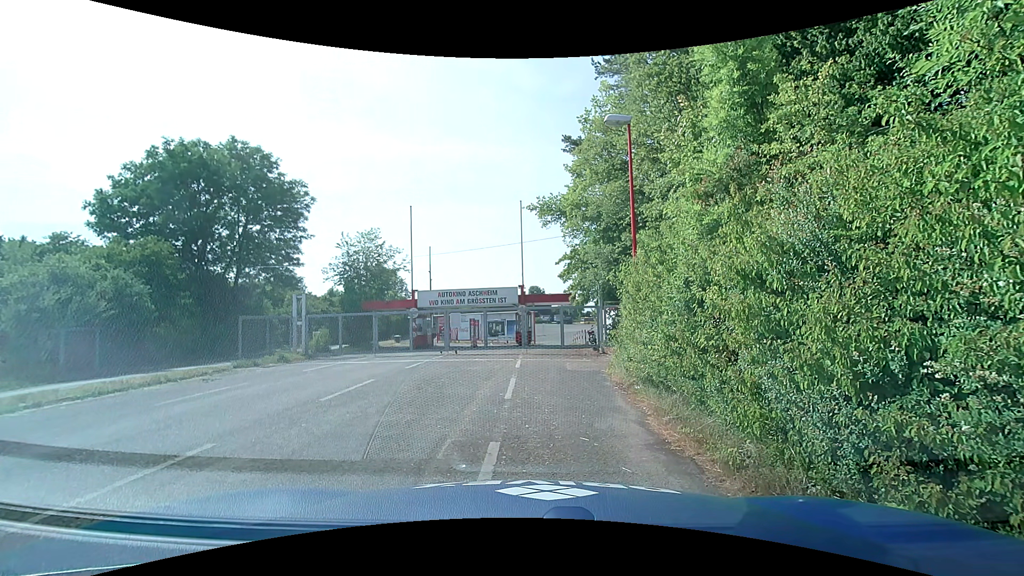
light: Day
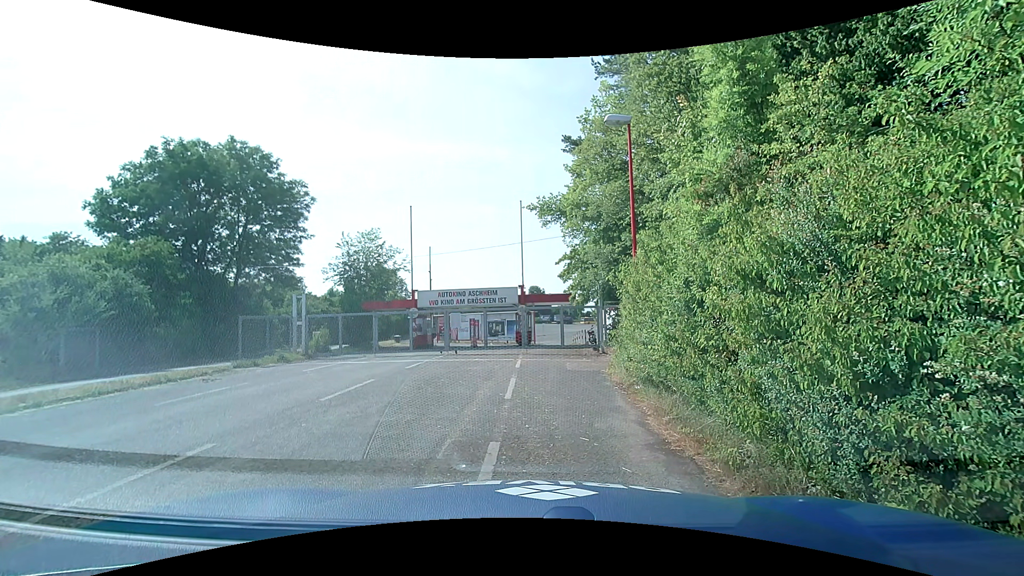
(0.0, 0.0) m; 0°
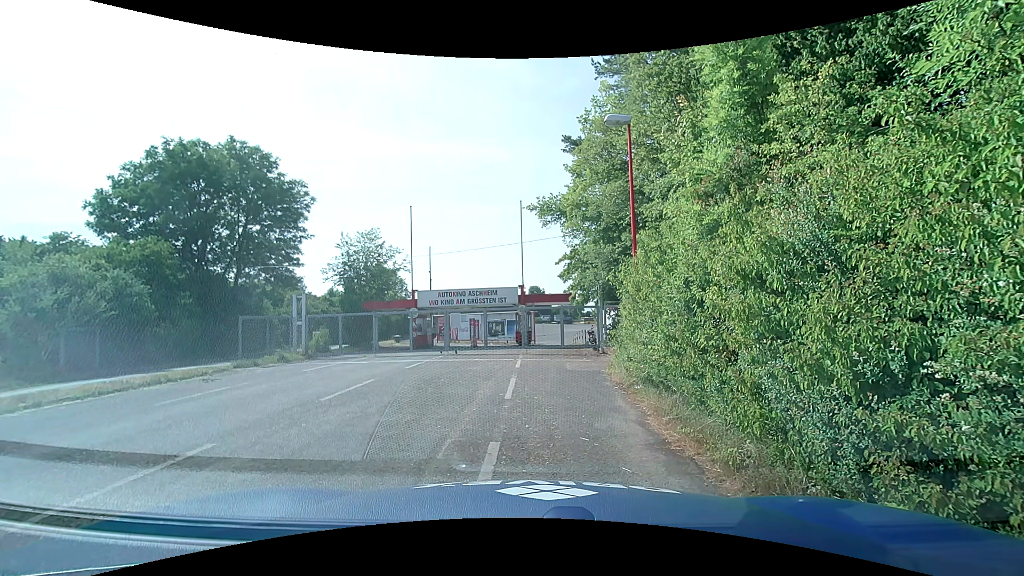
(0.0, 0.0) m; 0°
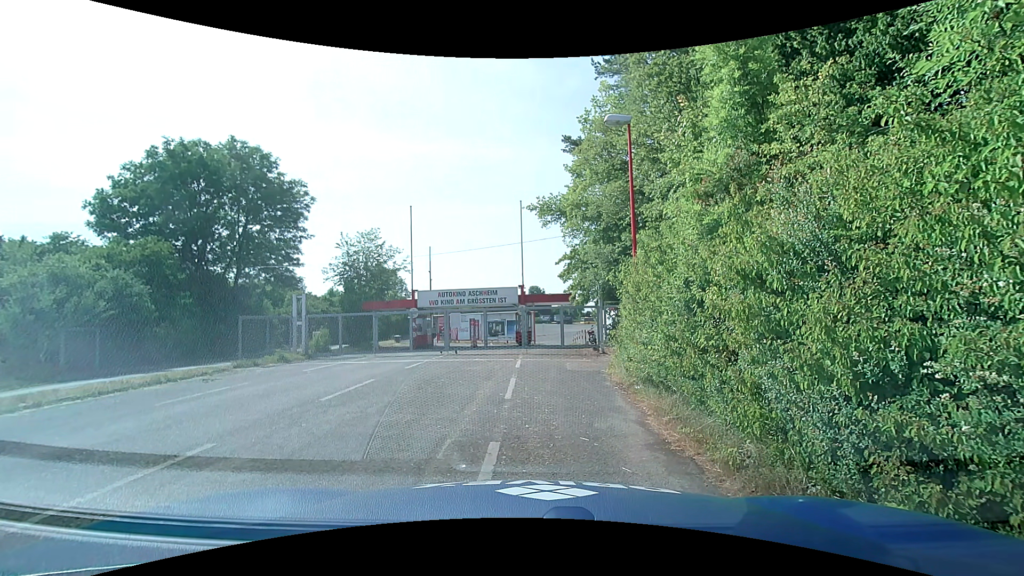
(0.0, 0.0) m; 0°
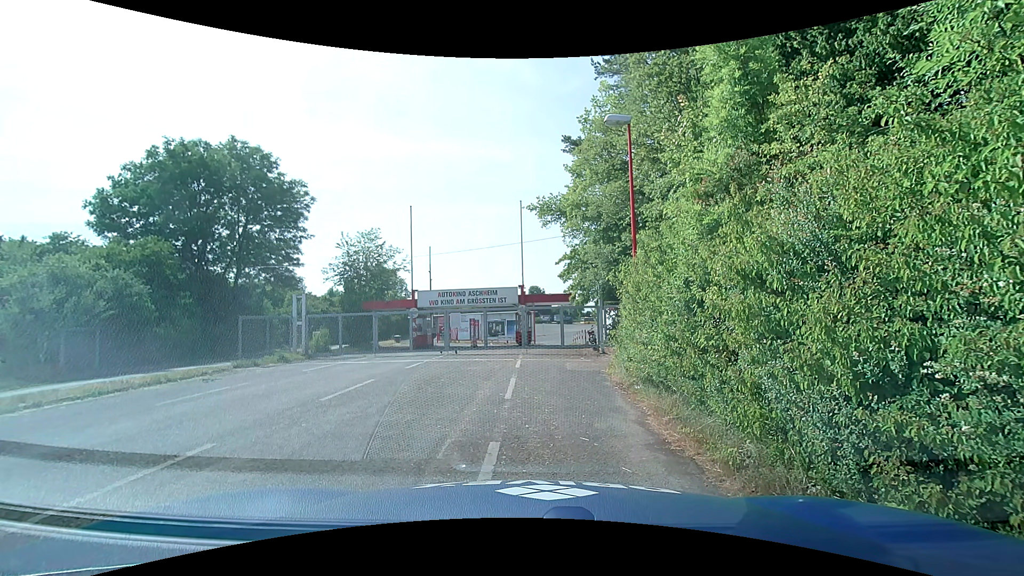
(0.0, 0.0) m; 0°
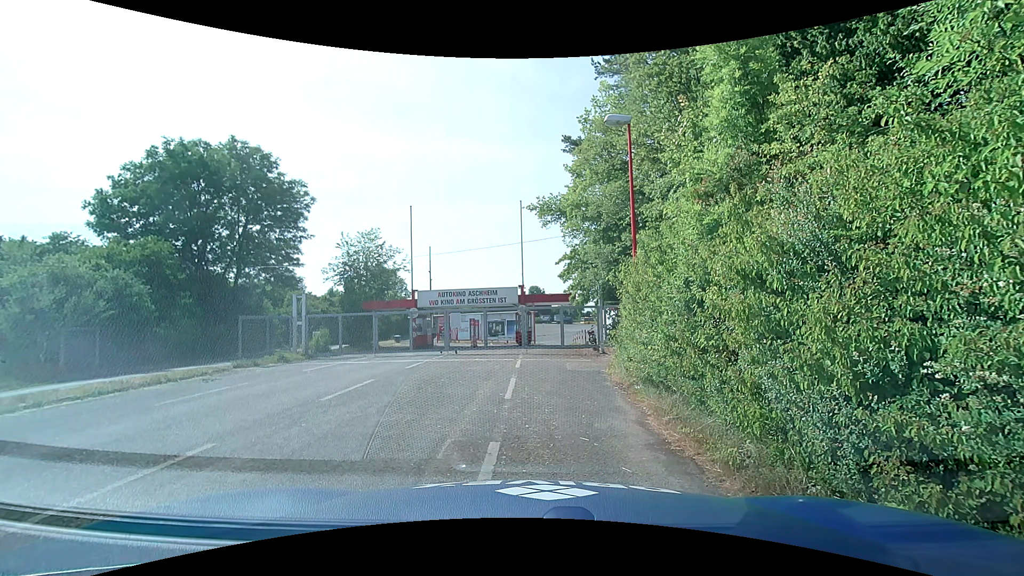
(0.0, 0.0) m; 0°
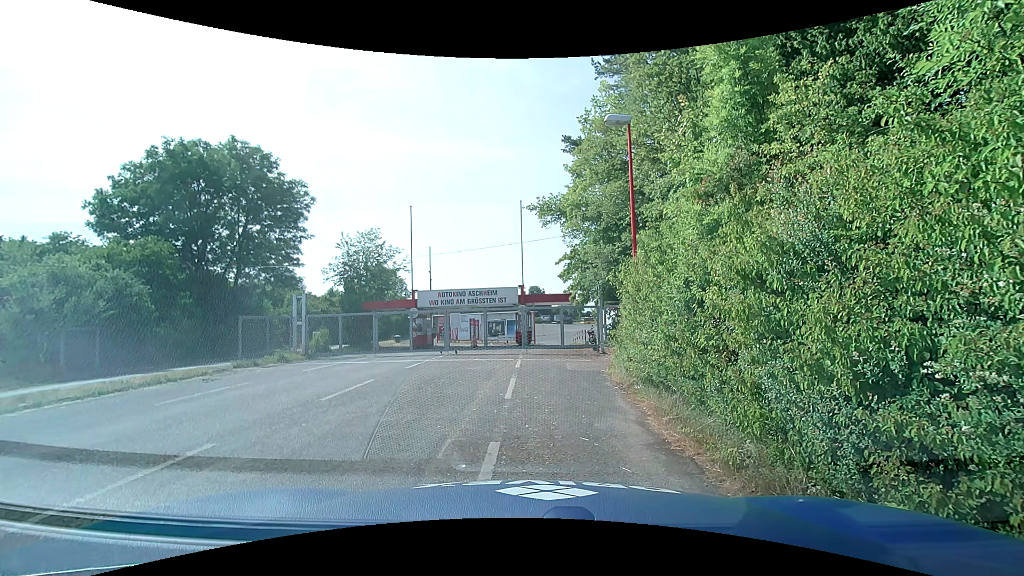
(0.0, 0.0) m; 0°
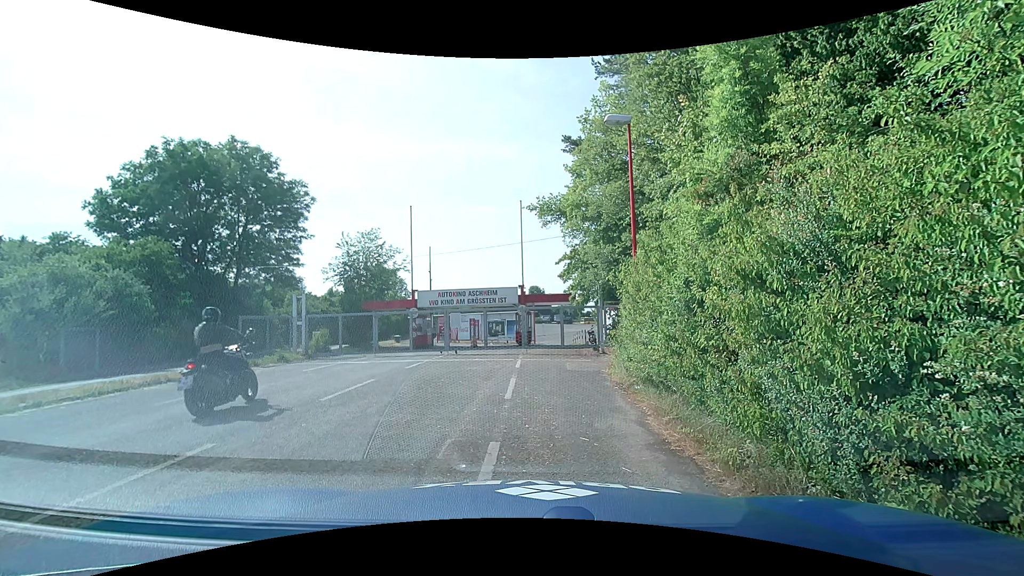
(0.0, 0.0) m; 0°
